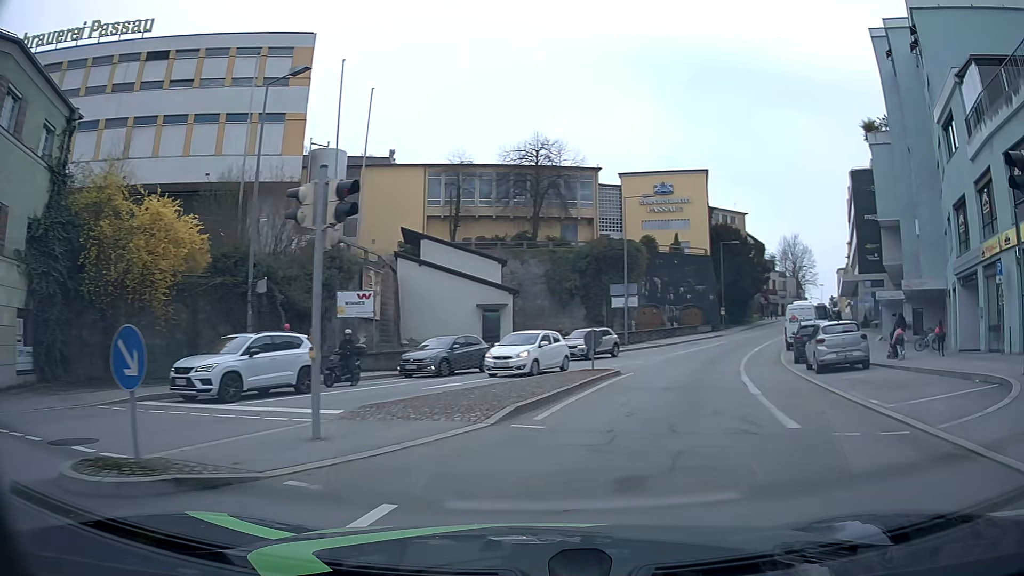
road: tertiary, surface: asphalt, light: Day
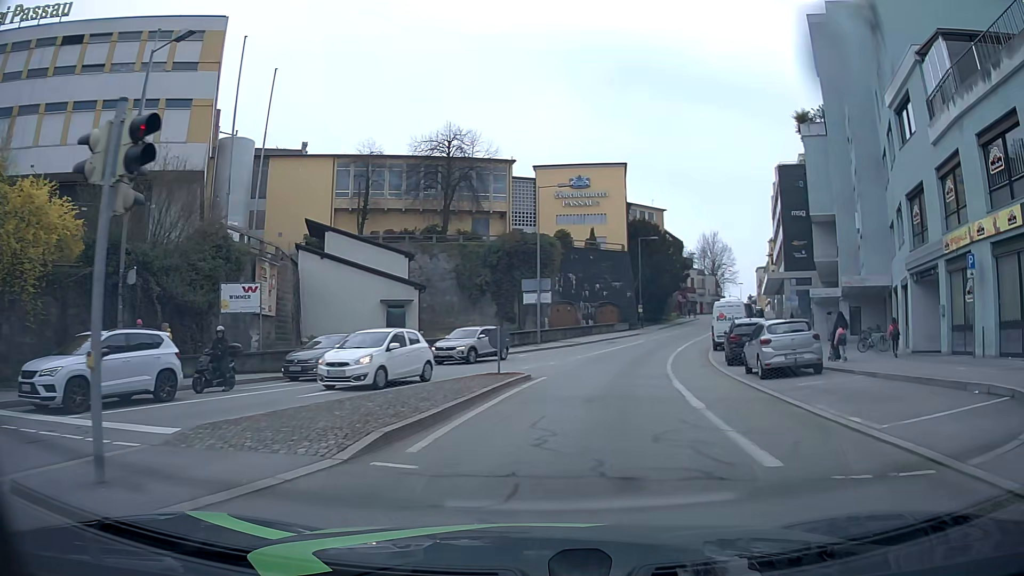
(+0.2, +2.9) m; +6°
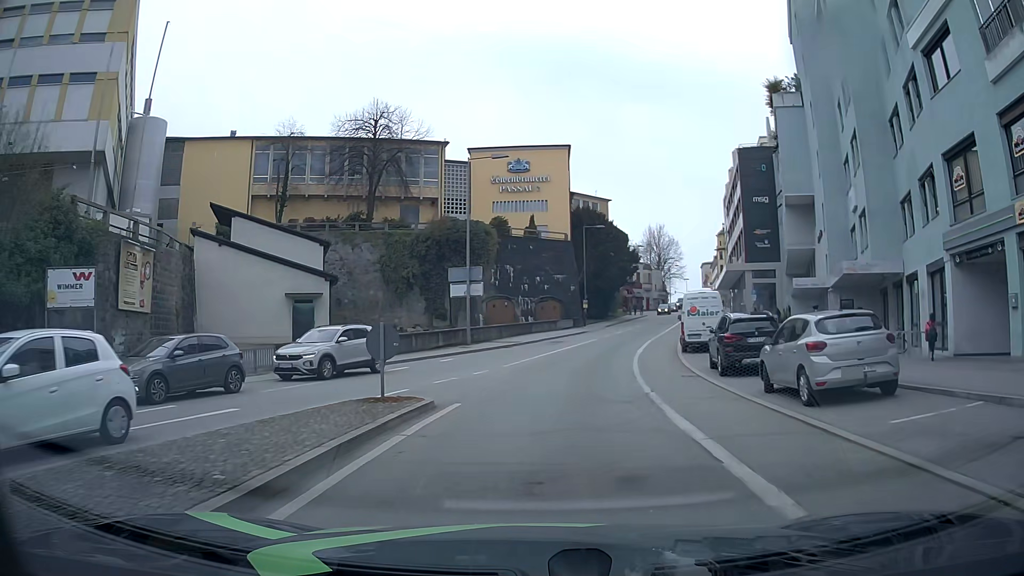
(+0.5, +7.1) m; +6°
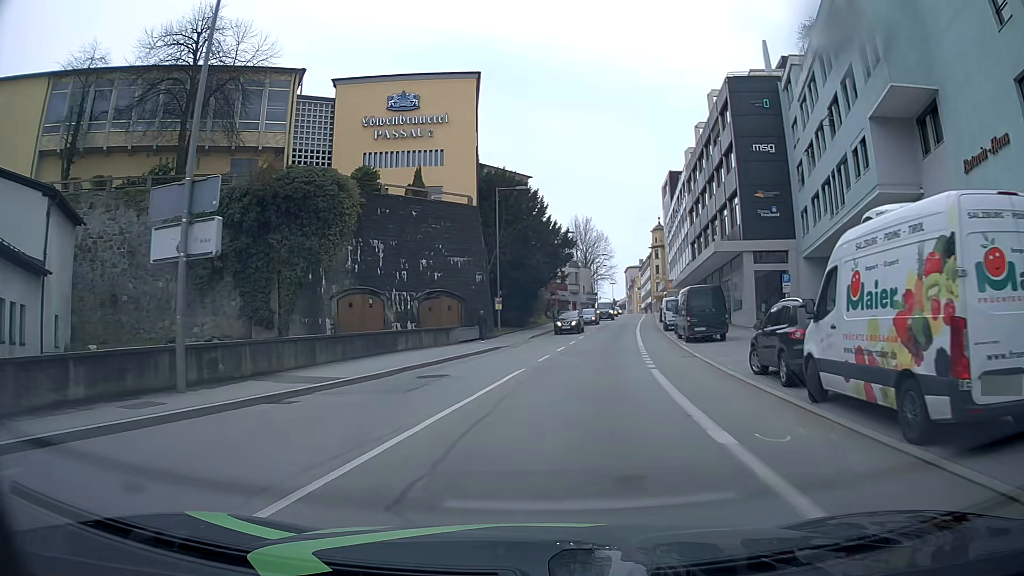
(+1.4, +23.8) m; +7°
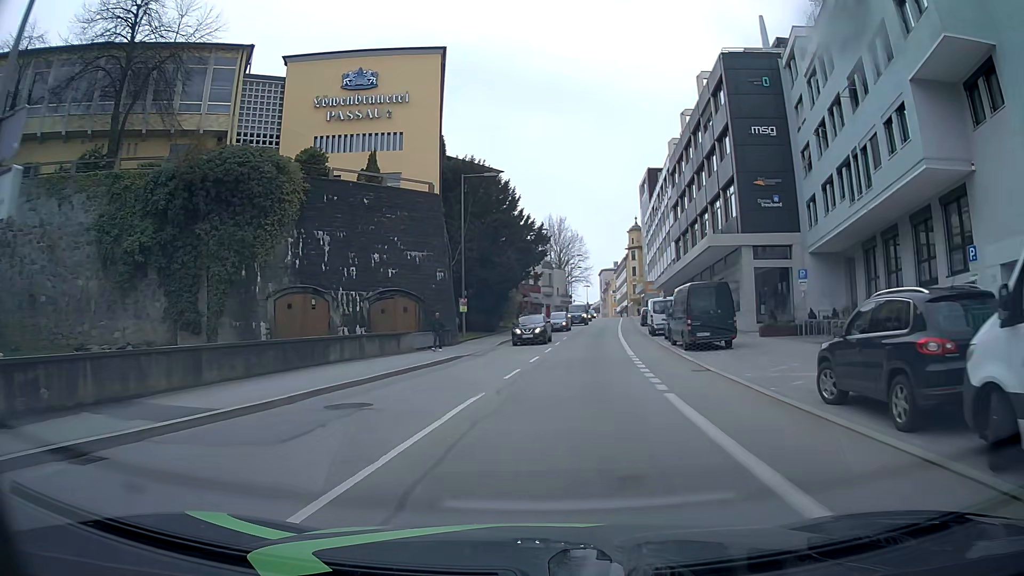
(+0.1, +5.5) m; +2°
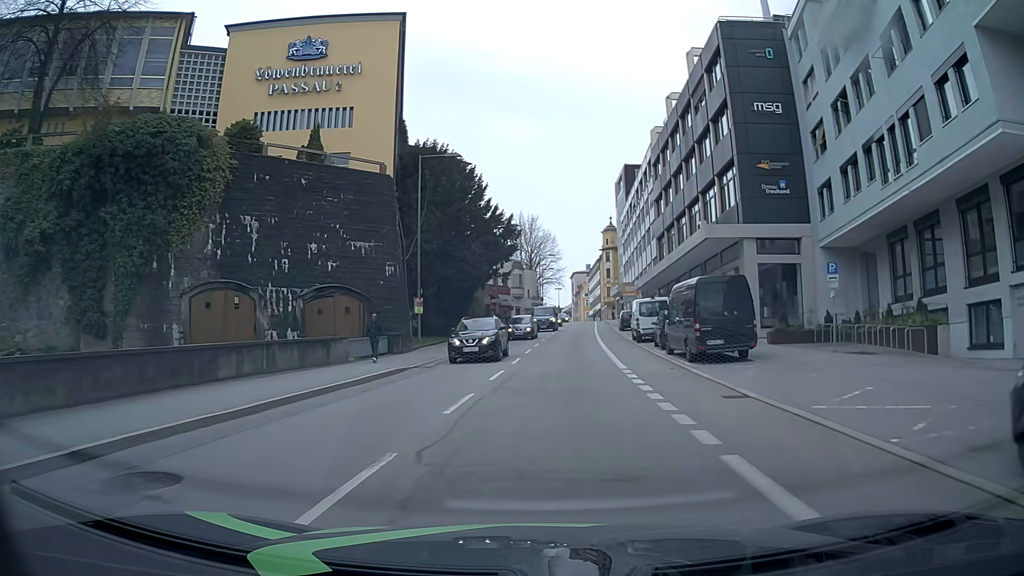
(+0.1, +5.8) m; +3°
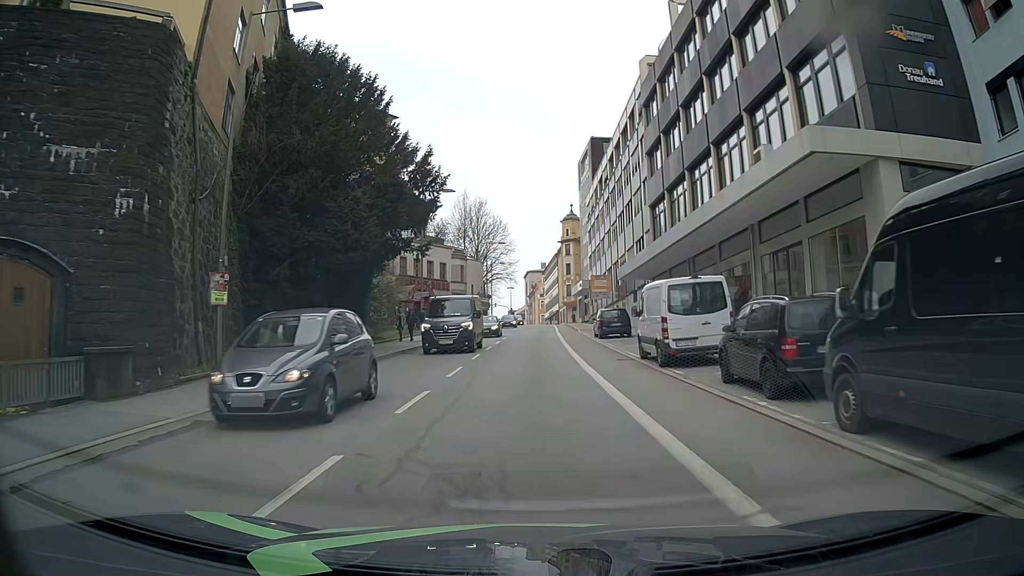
(+0.6, +18.5) m; +4°
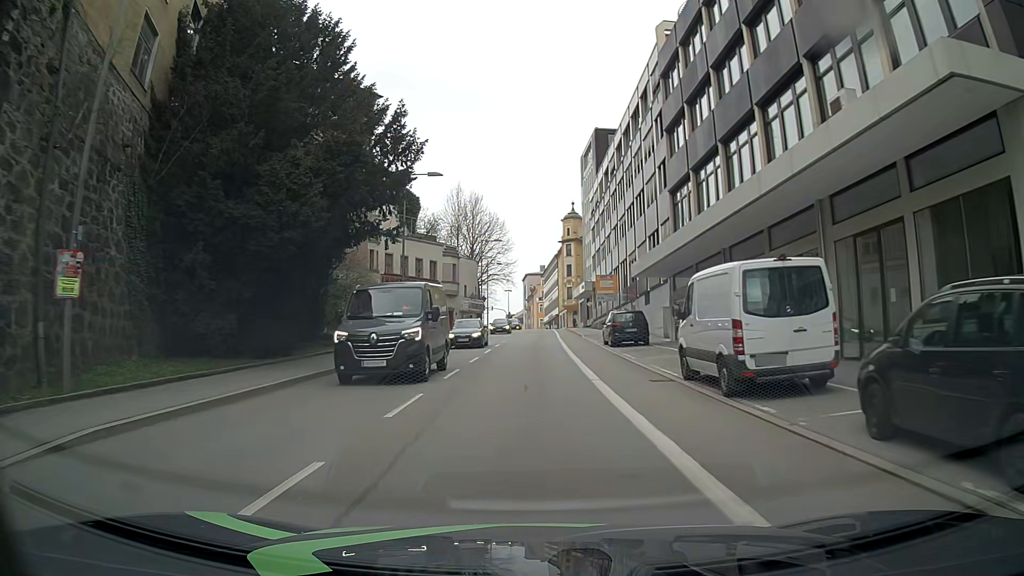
(0.0, +6.4) m; +1°
